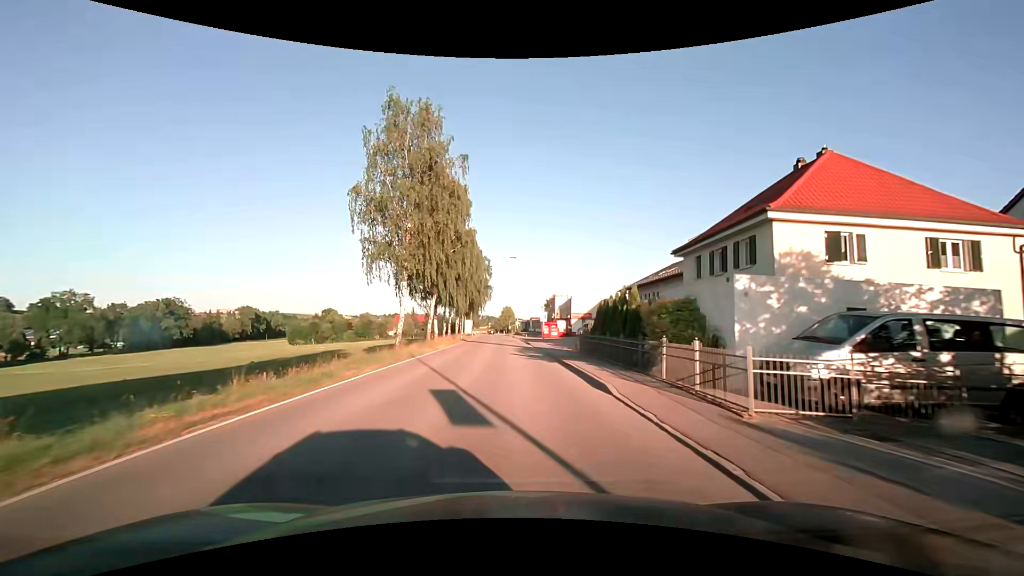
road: secondary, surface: asphalt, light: Day
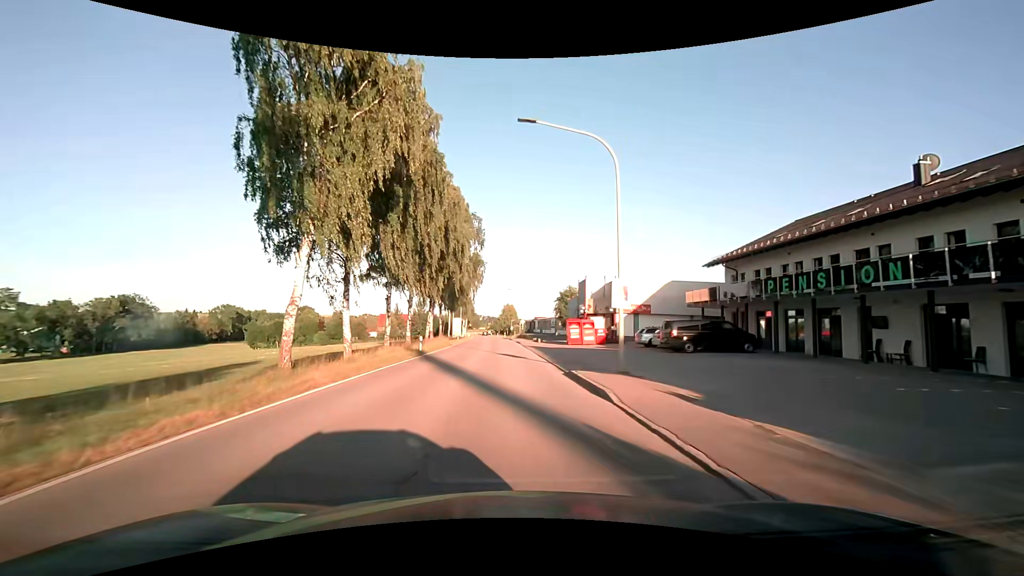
(0.0, +30.4) m; 0°
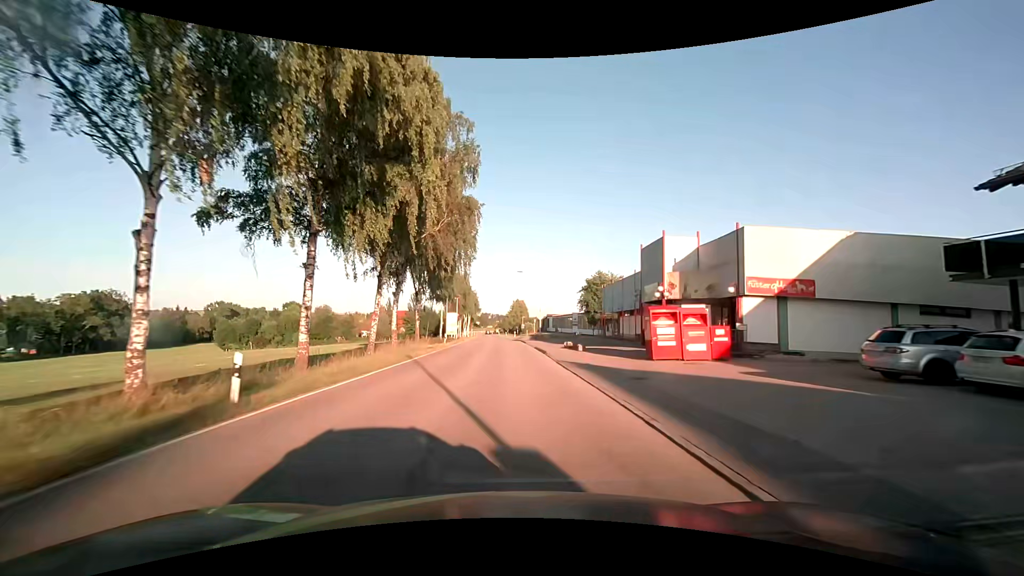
(-0.2, +22.8) m; -1°
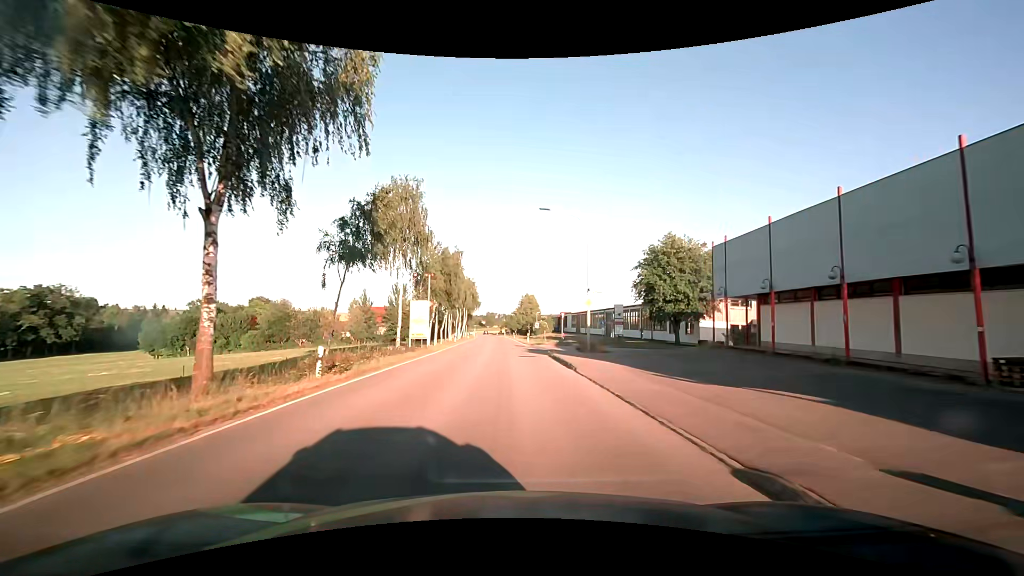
(-0.1, +30.6) m; 0°
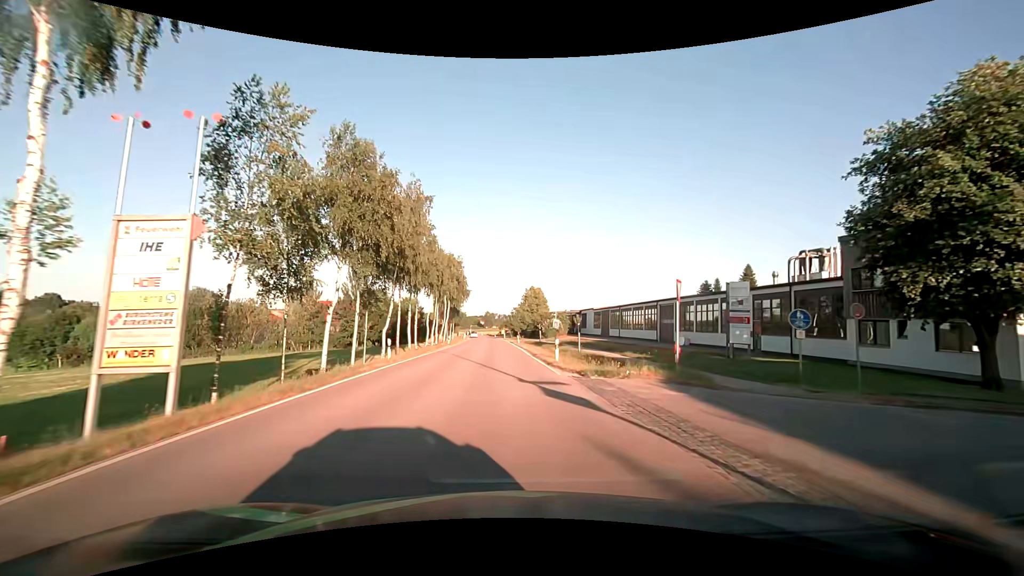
(-0.2, +30.7) m; 0°
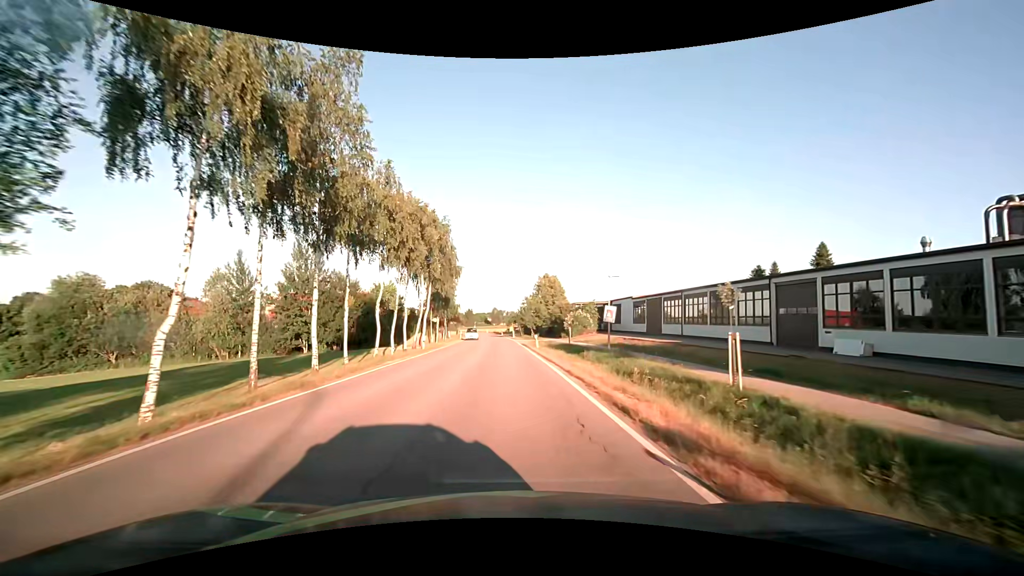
(-0.1, +23.0) m; -1°
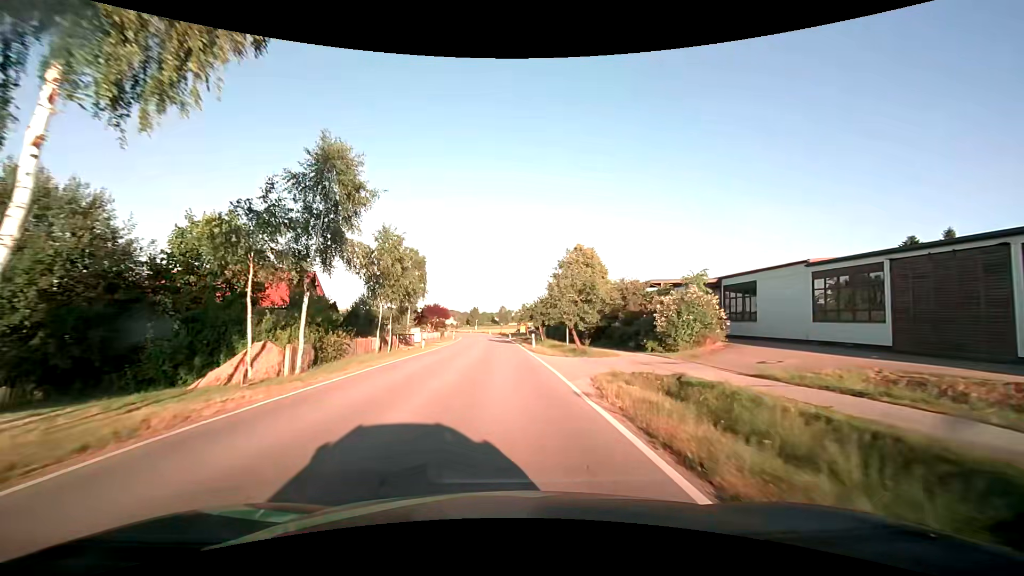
(-0.2, +38.3) m; -1°
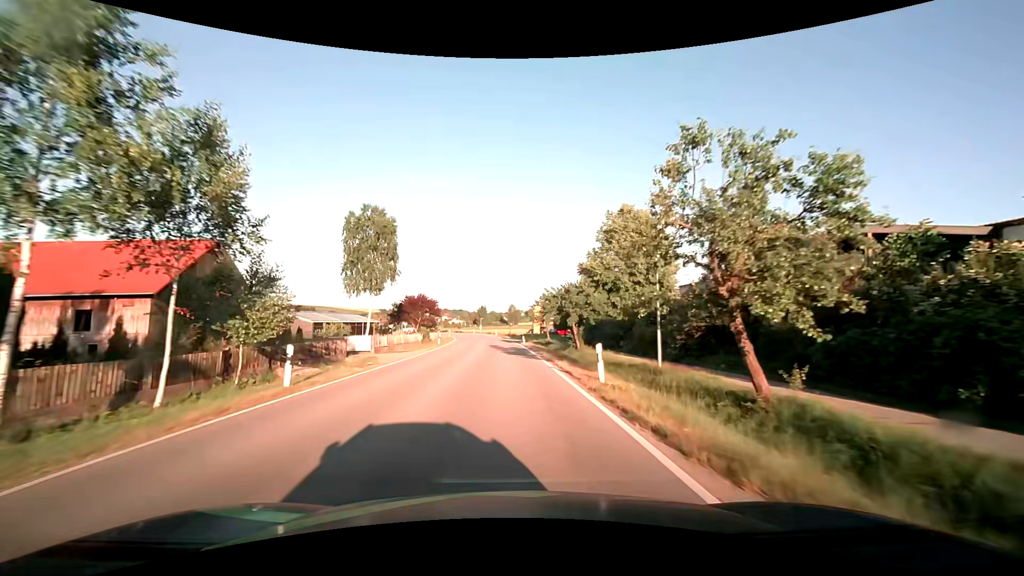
(-0.2, +22.9) m; -1°
(0, +10) (0, +20) (0, +30) (-1, +40) (-1, +50) (-2, +60) (-2, +70) (-3, +80) (-5, +90) (-6, +100) m
